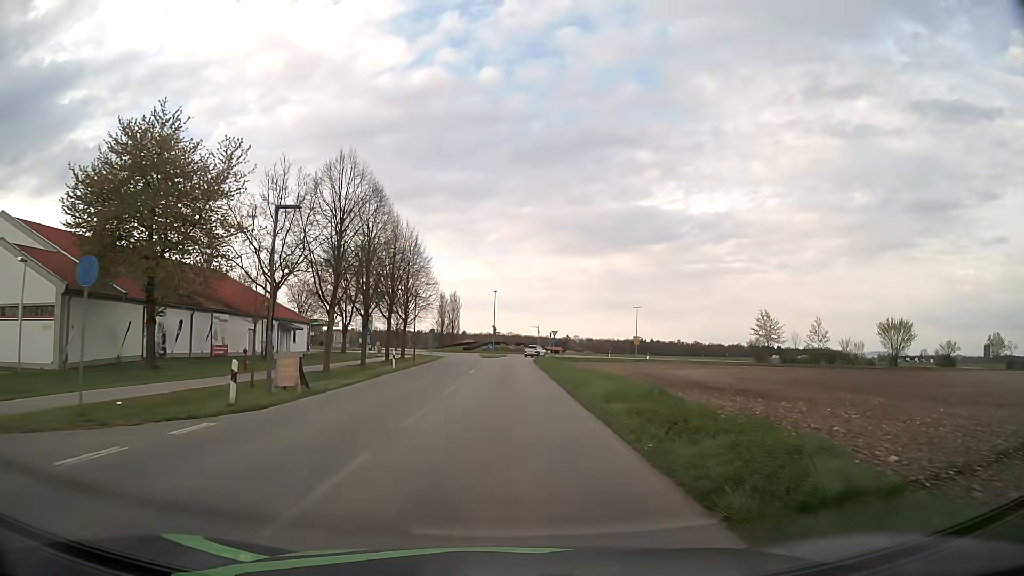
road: residential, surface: asphalt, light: Day
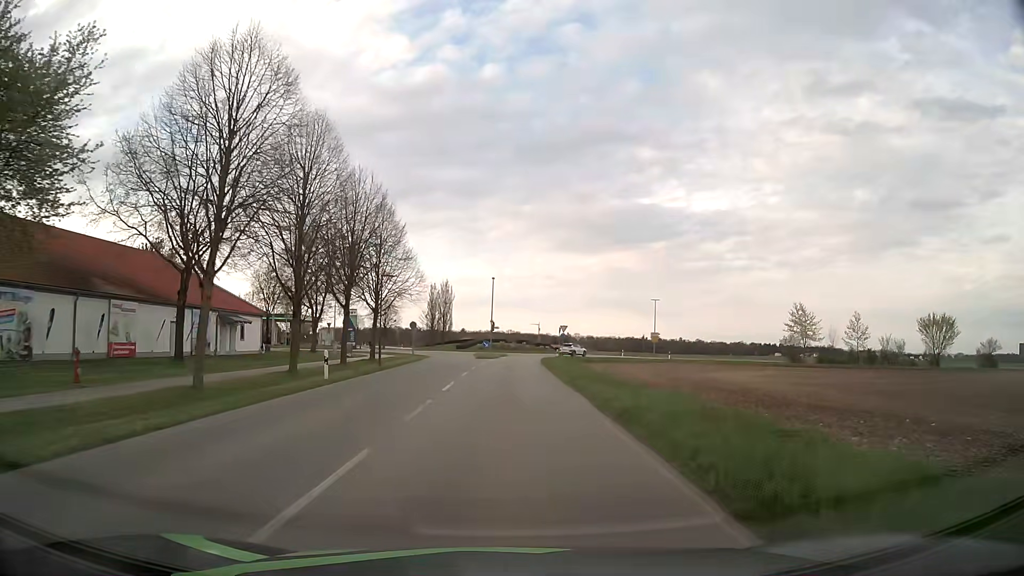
(0.0, +13.9) m; 0°
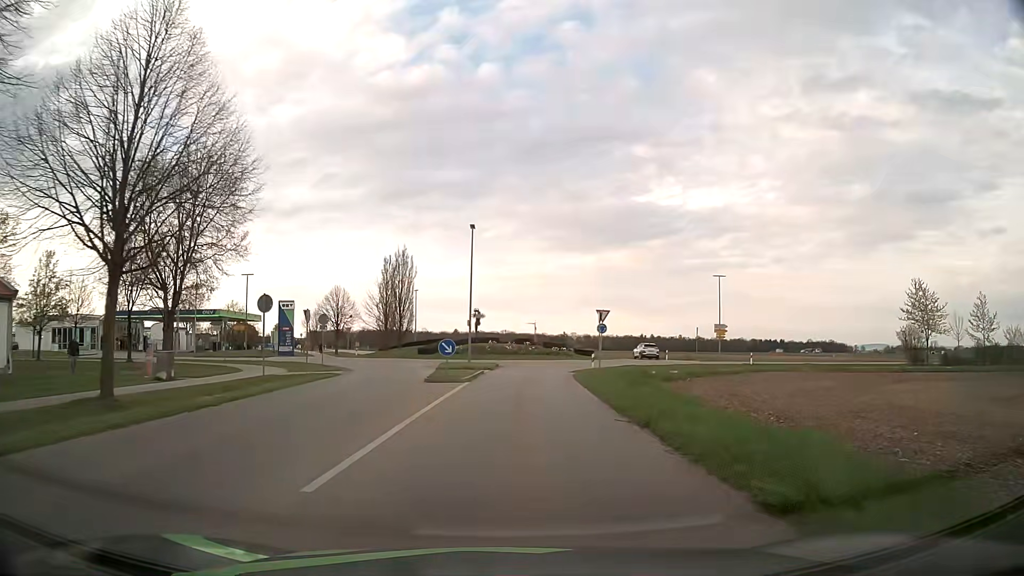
(+0.2, +32.6) m; +1°
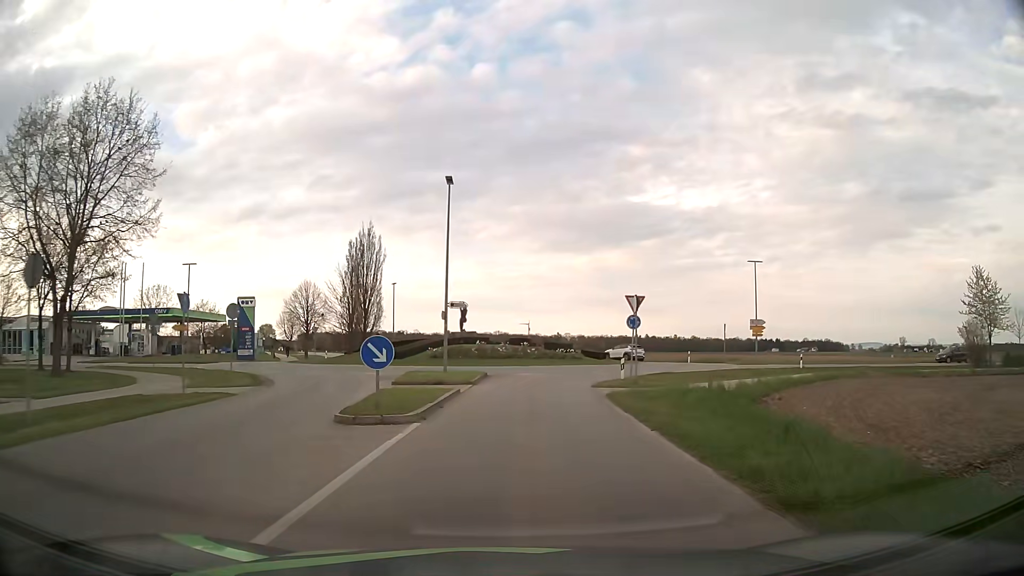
(0.0, +11.7) m; 0°
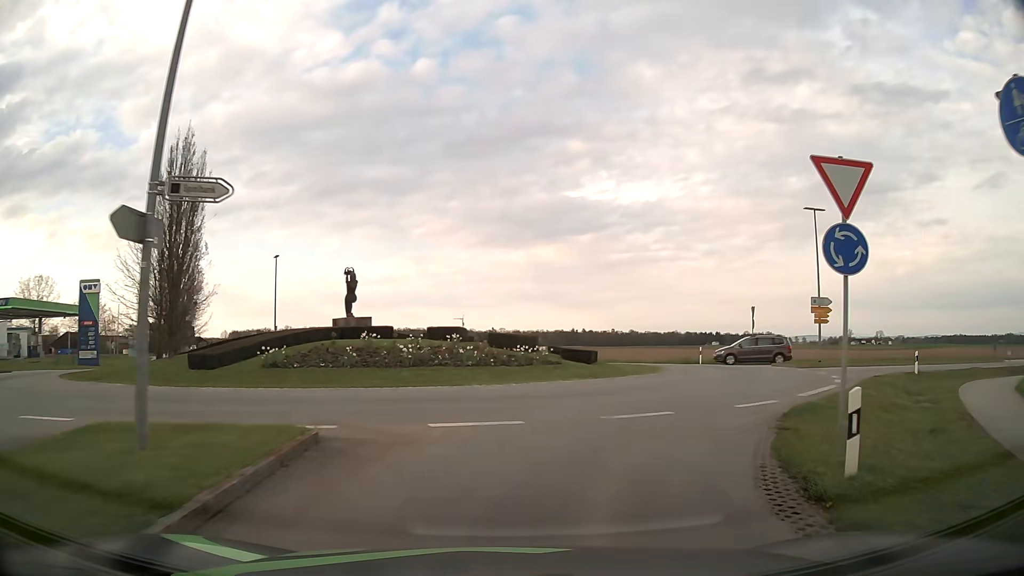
(+0.6, +20.7) m; +5°
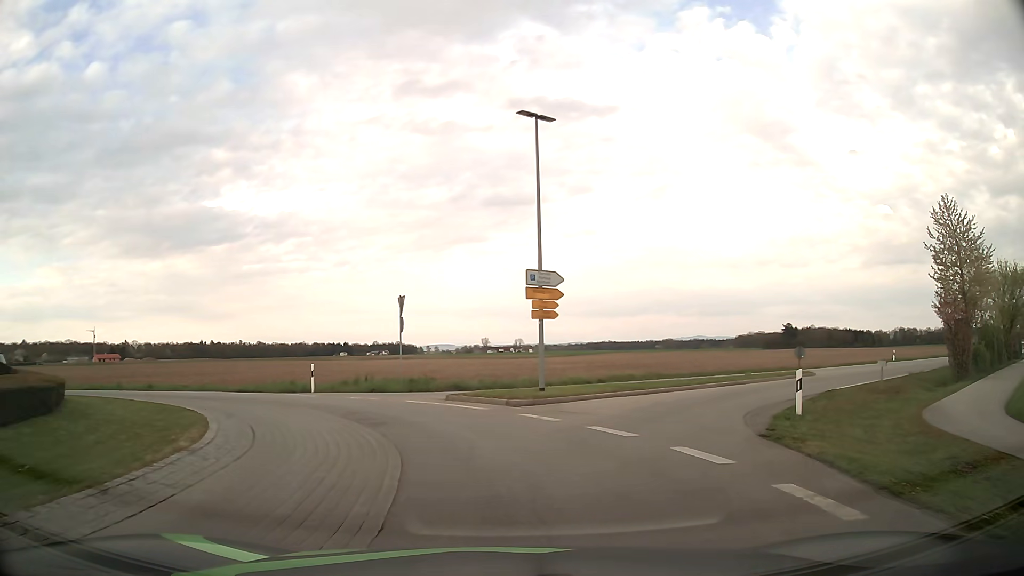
(+4.5, +16.4) m; +32°
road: tertiary
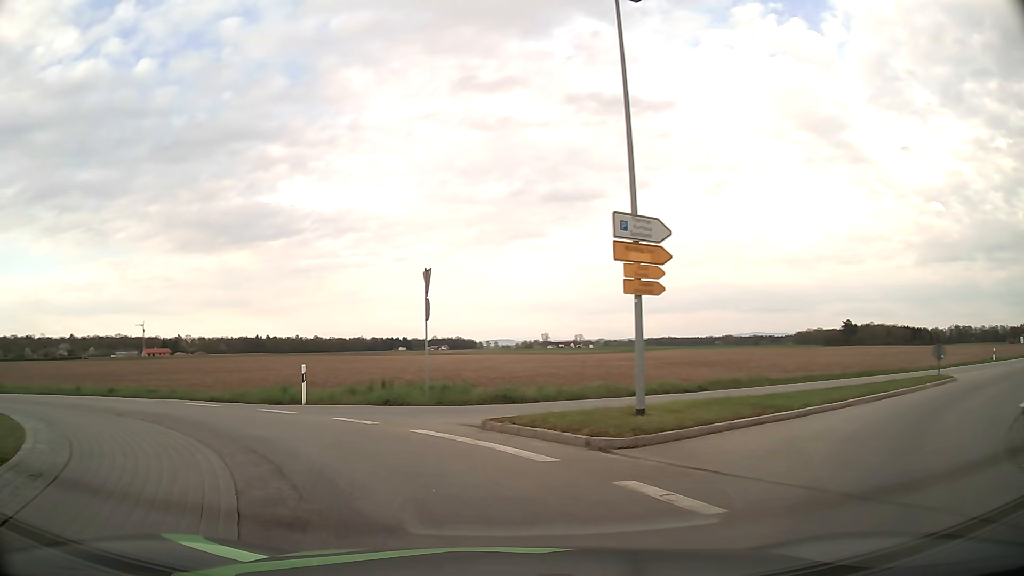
(-0.1, +7.5) m; -4°
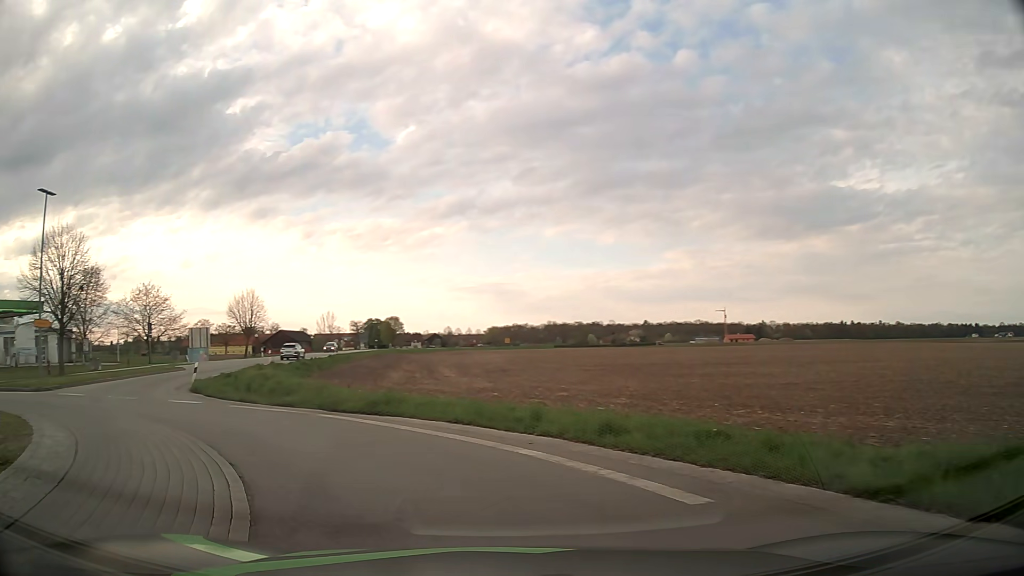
(-5.7, +13.1) m; -50°
(-3, +9) (-9, +17) (-15, +25) (-17, +35) (-19, +45) (-20, +55) (-22, +65) (-23, +75) (-24, +85) (-25, +95) m
